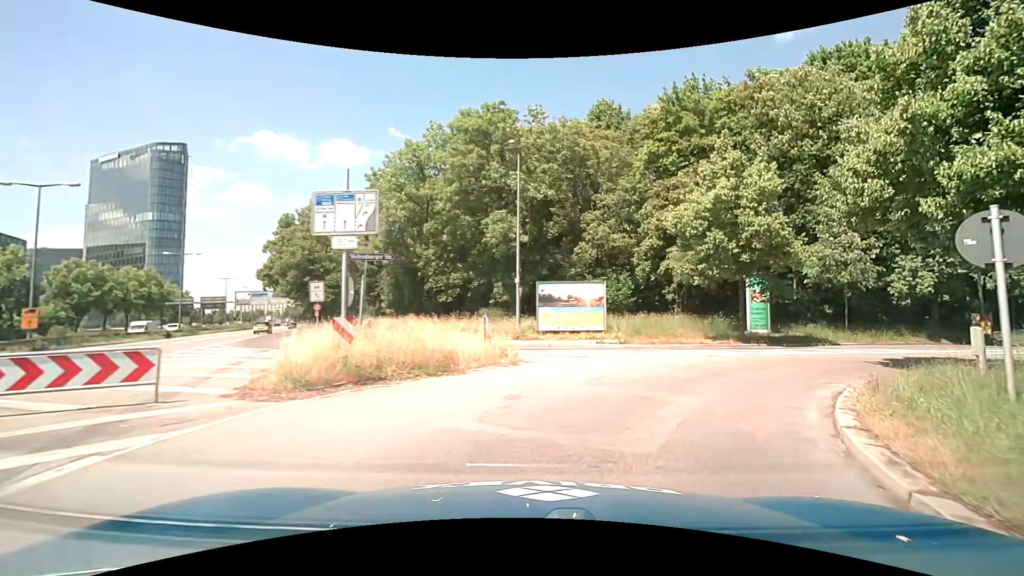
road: motorway_link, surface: asphalt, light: Day
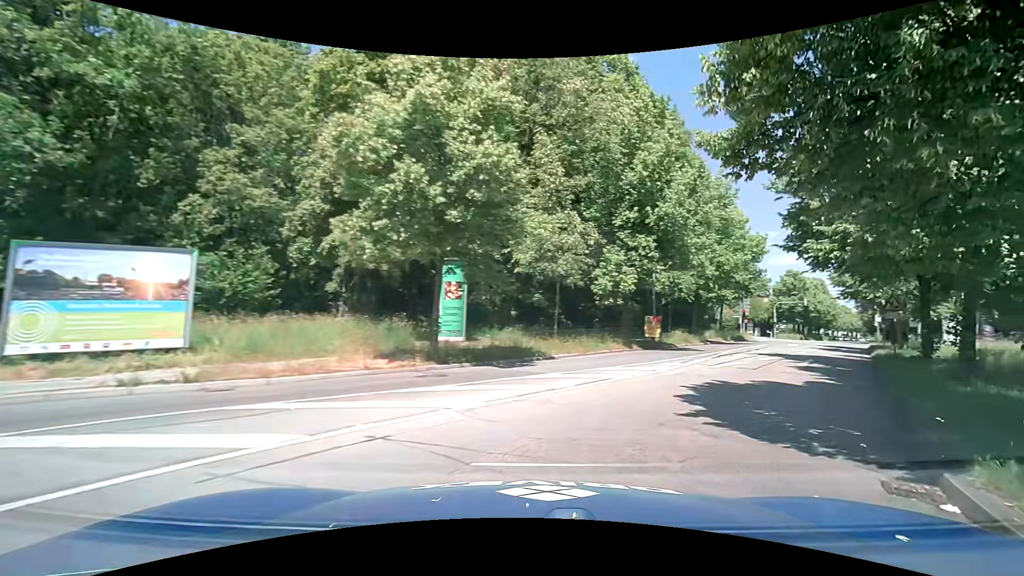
(+3.3, +11.6) m; +34°
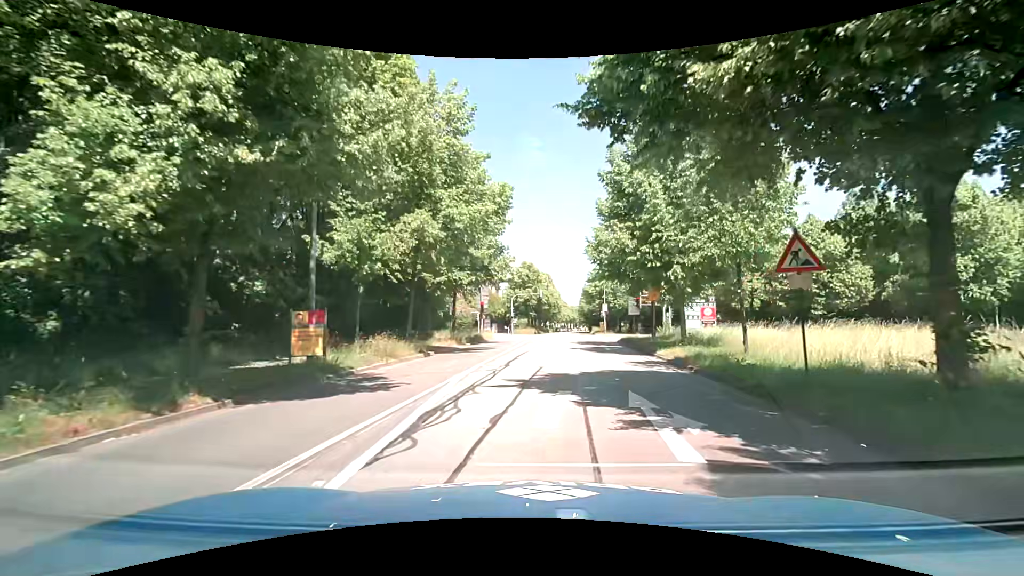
(+5.9, +15.5) m; +30°
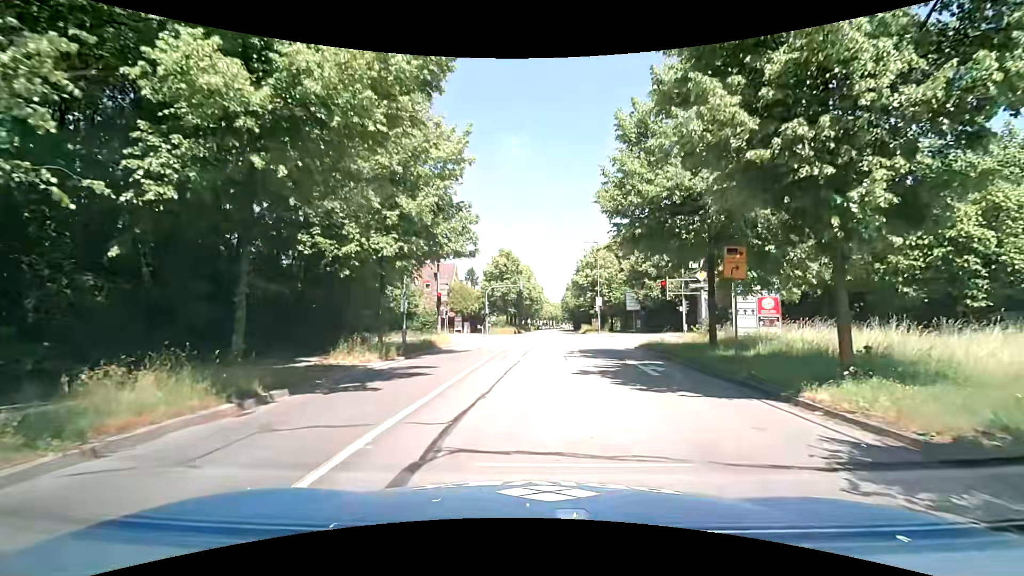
(+0.5, +12.2) m; +4°
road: secondary
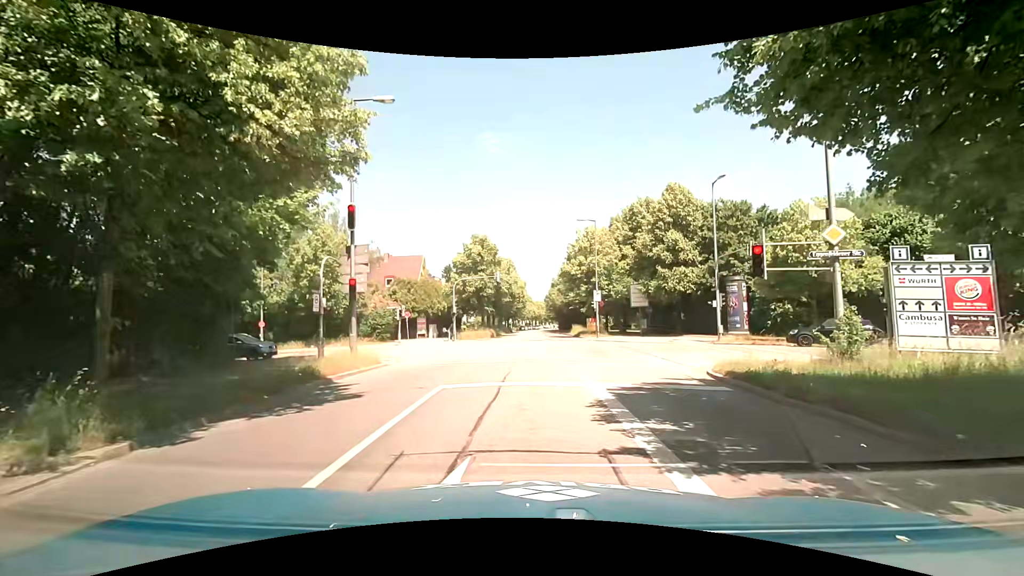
(0.0, +12.1) m; 0°
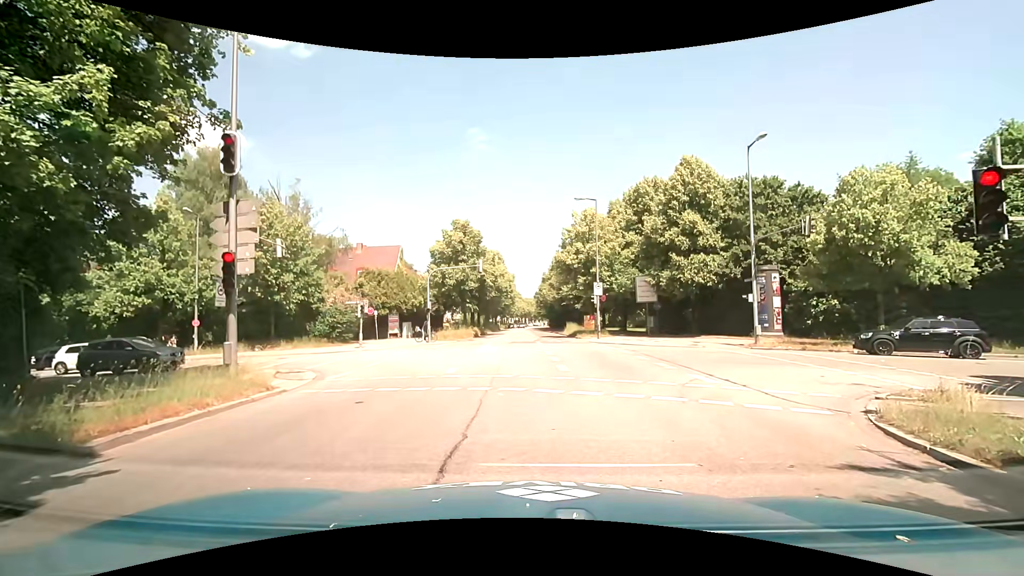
(+0.1, +6.7) m; +2°
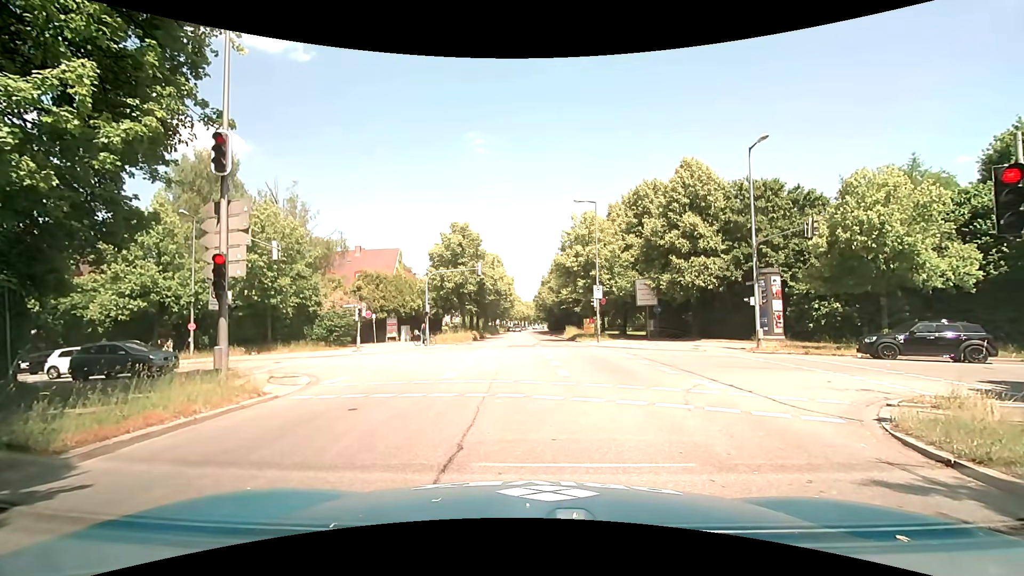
(0.0, +0.3) m; 0°
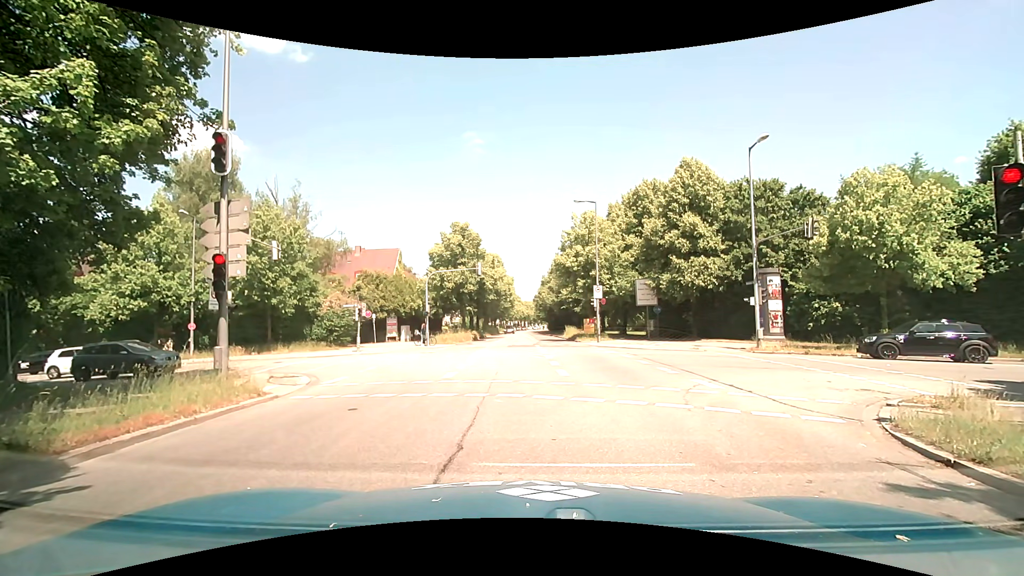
(0.0, 0.0) m; 0°
